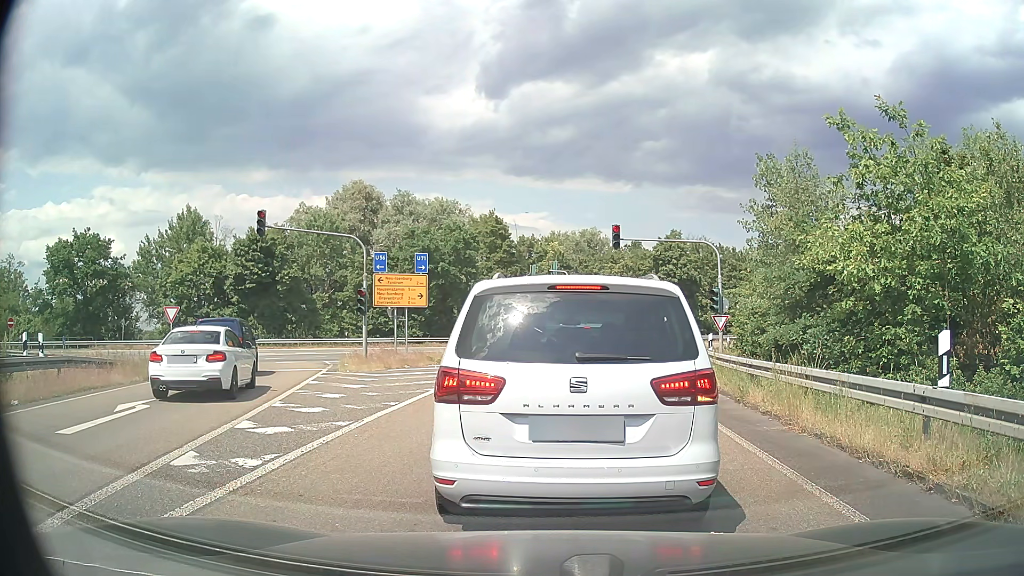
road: motorway_link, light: Day
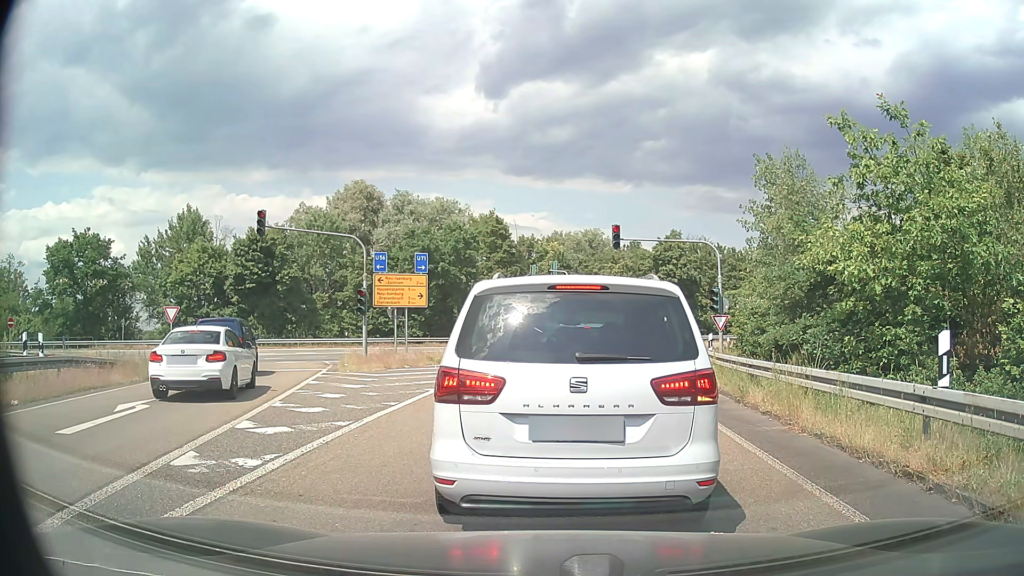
(0.0, 0.0) m; 0°
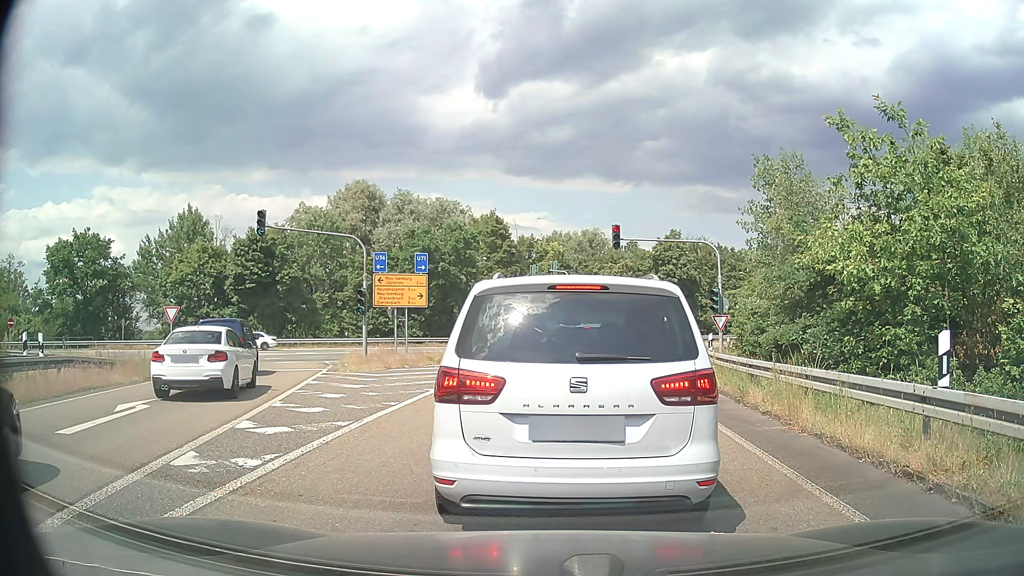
(0.0, 0.0) m; 0°
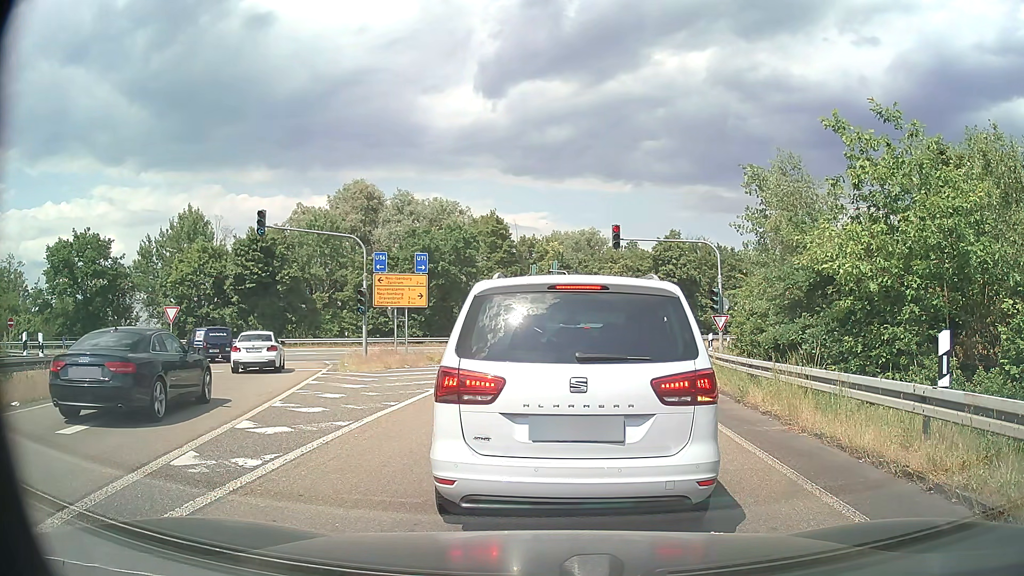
(0.0, 0.0) m; 0°
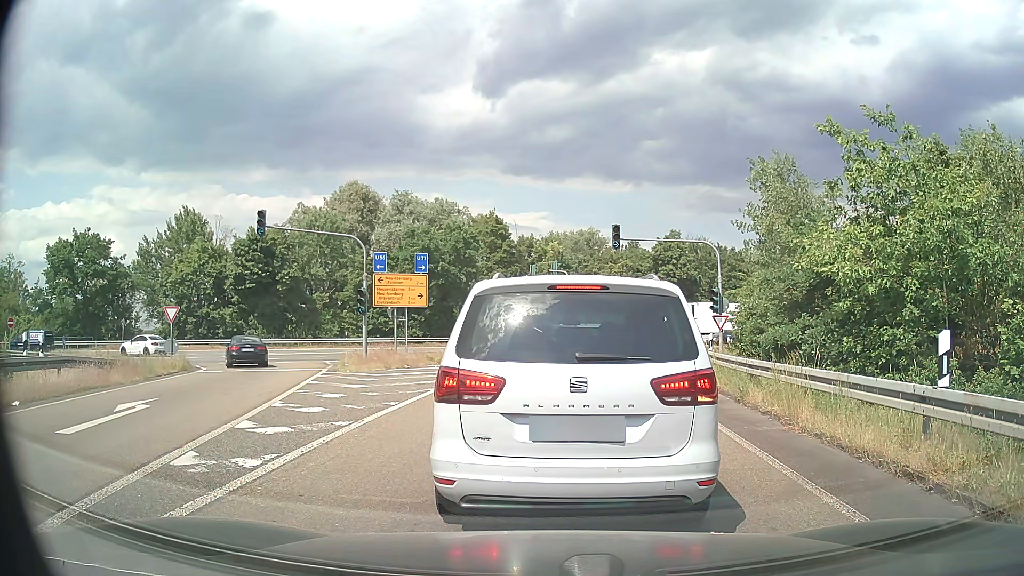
(0.0, 0.0) m; 0°
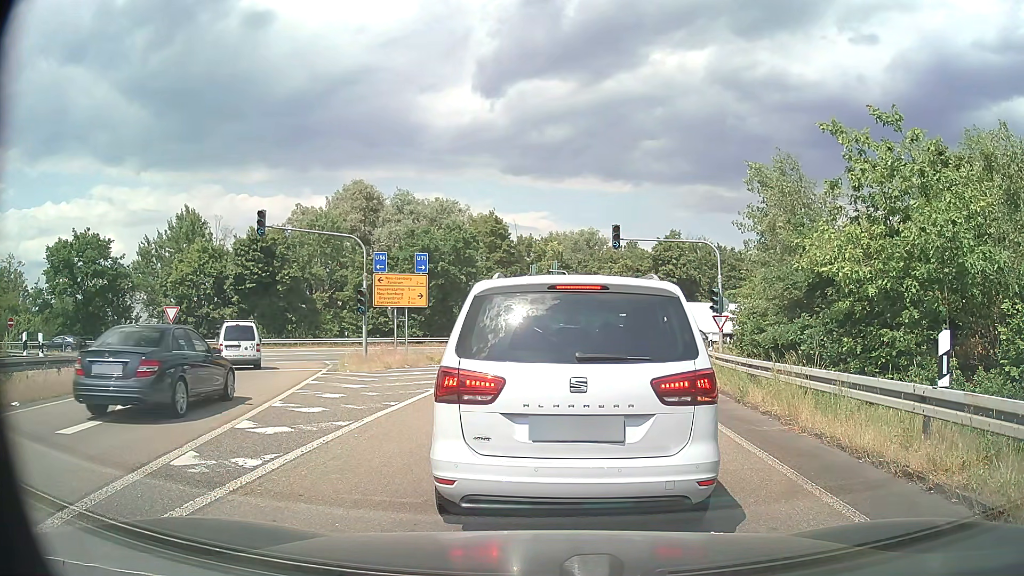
(0.0, 0.0) m; 0°
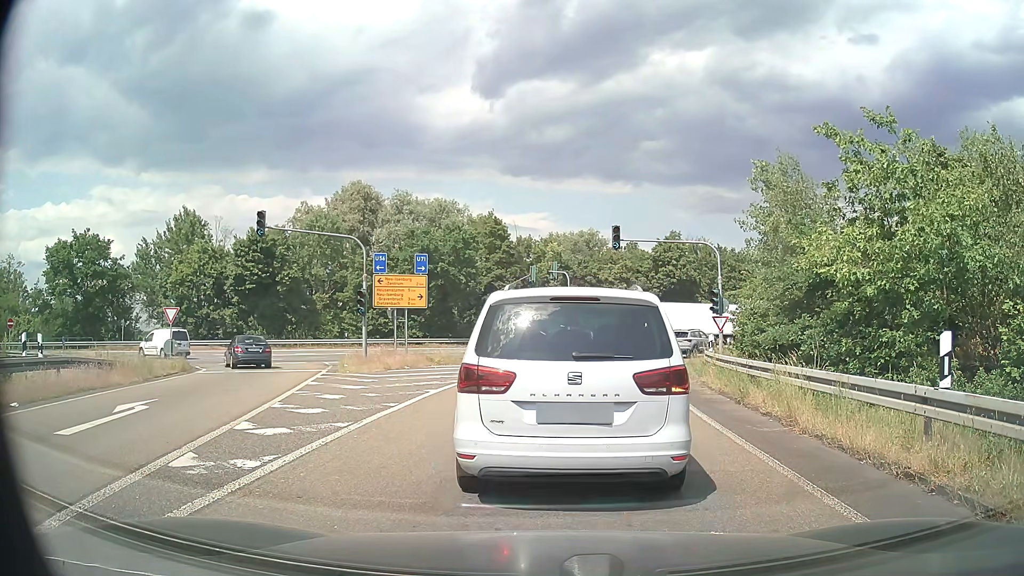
(0.0, 0.0) m; 0°
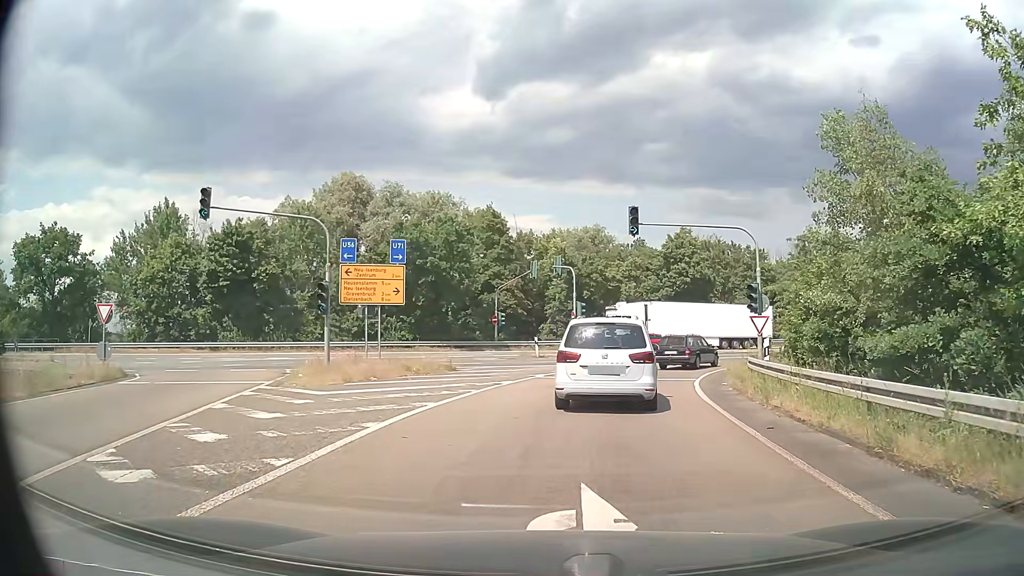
(0.0, +6.1) m; 0°
(0, +10) (+2, +20) (+5, +29) (+11, +37) (+19, +43) (+28, +48) (+37, +52) (+46, +56) (+55, +60) (+64, +64) m
